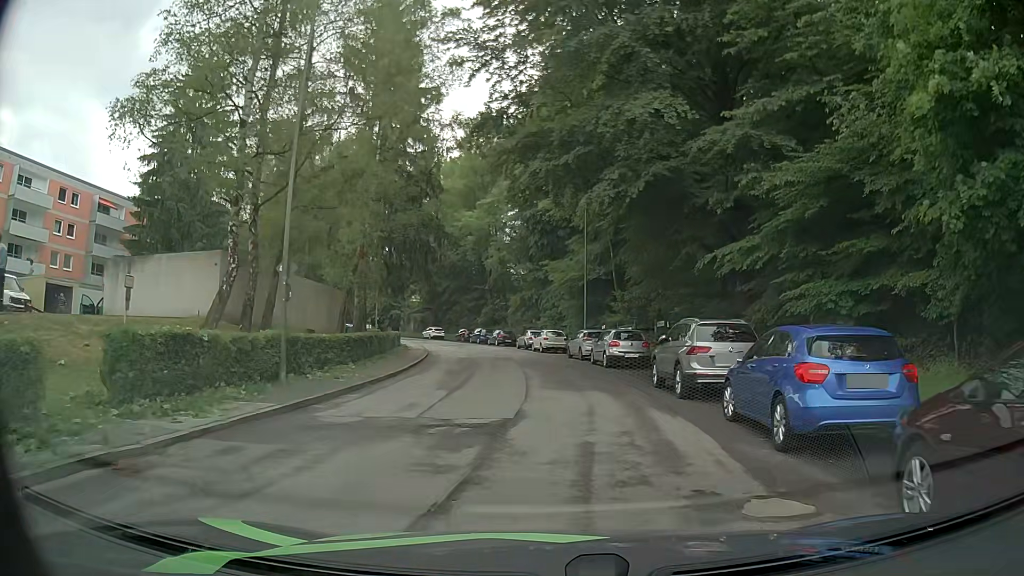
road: residential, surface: asphalt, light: Day
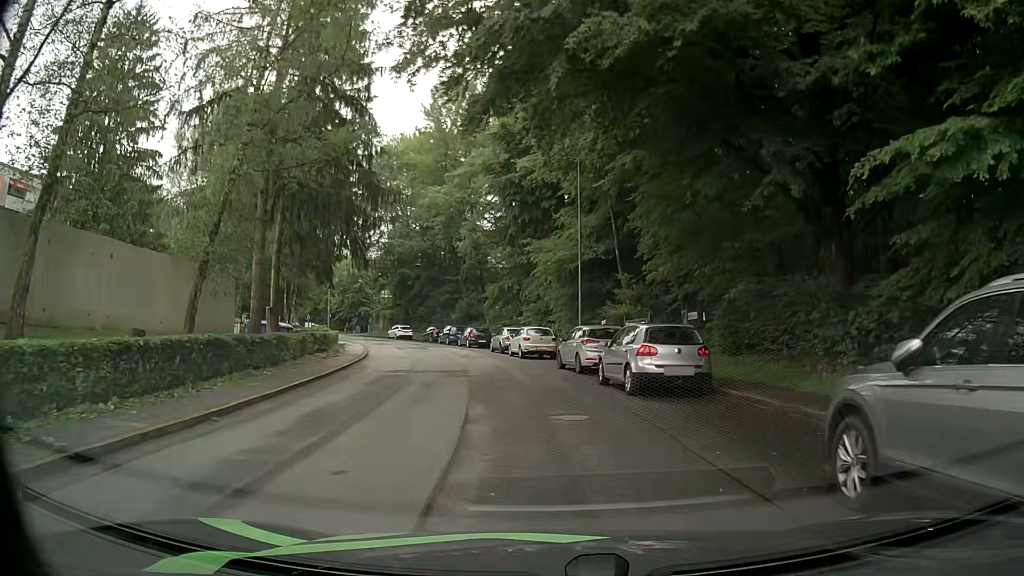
(+0.4, +12.1) m; +3°
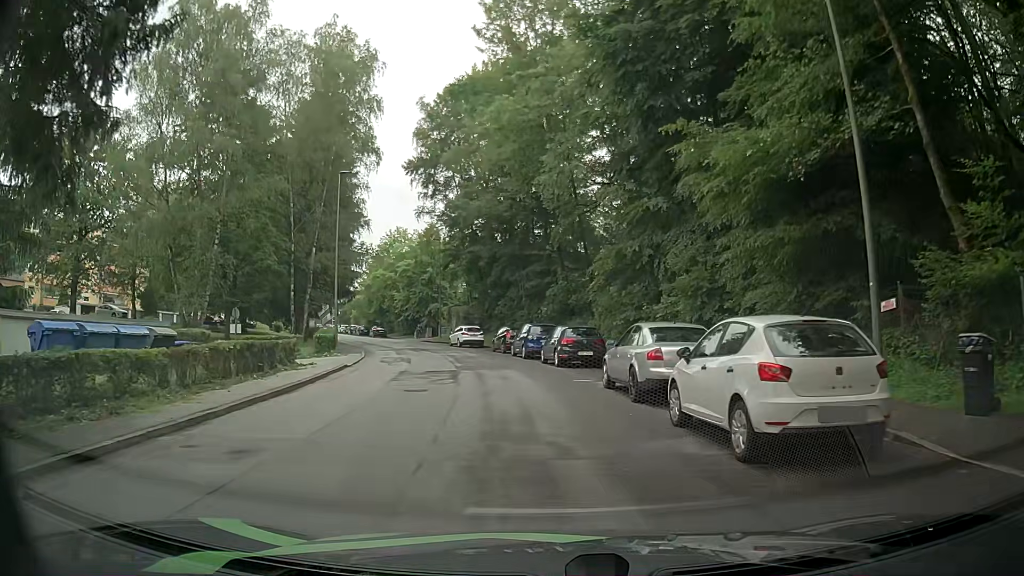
(-2.2, +24.0) m; -10°
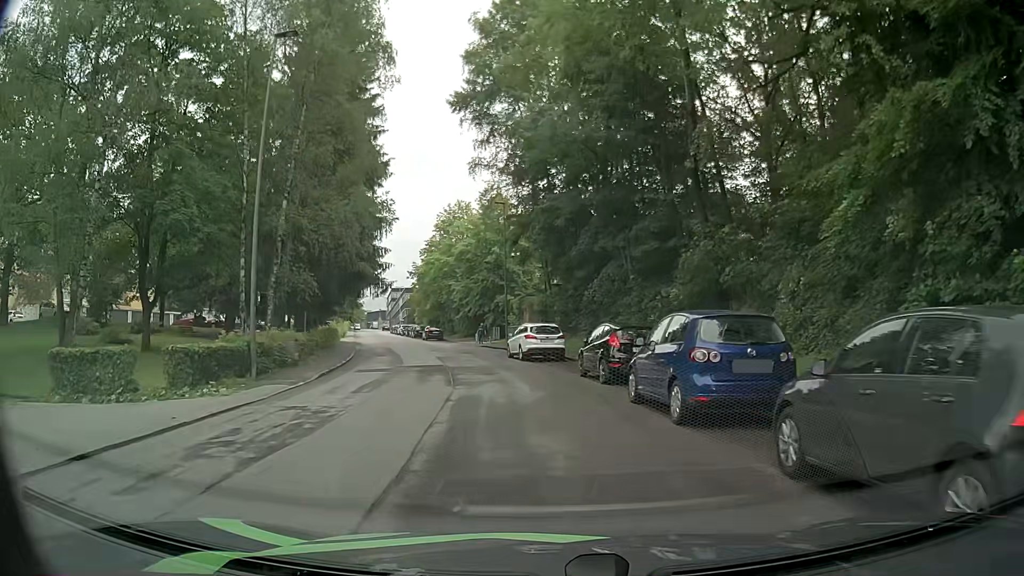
(-1.4, +20.3) m; -8°
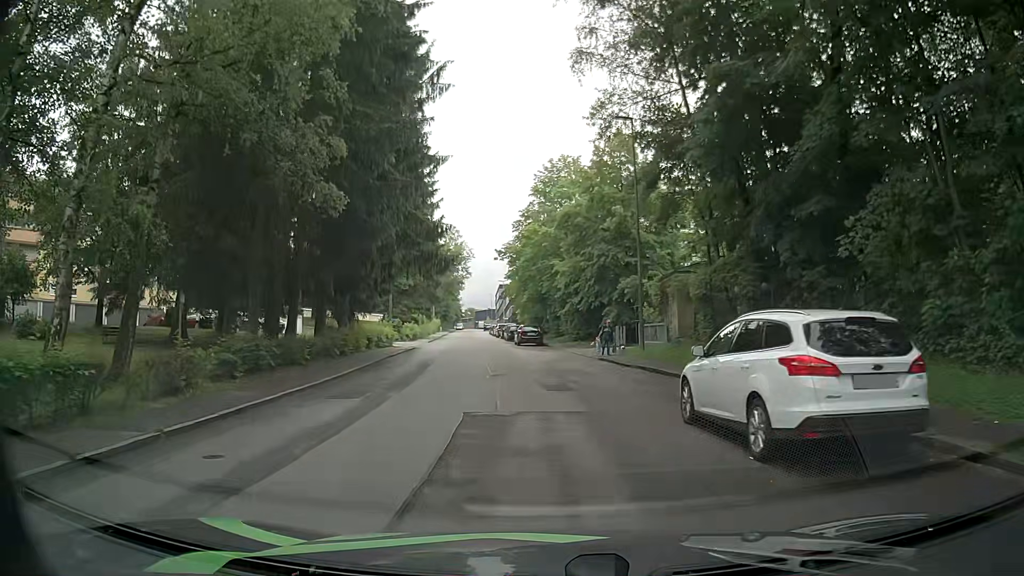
(-1.6, +20.3) m; -10°
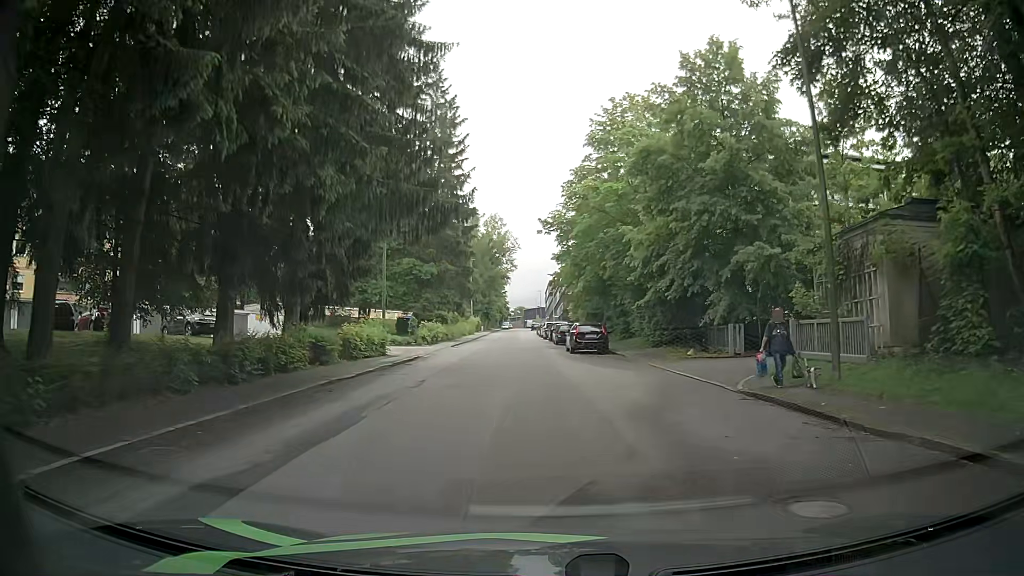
(-0.6, +15.0) m; -5°
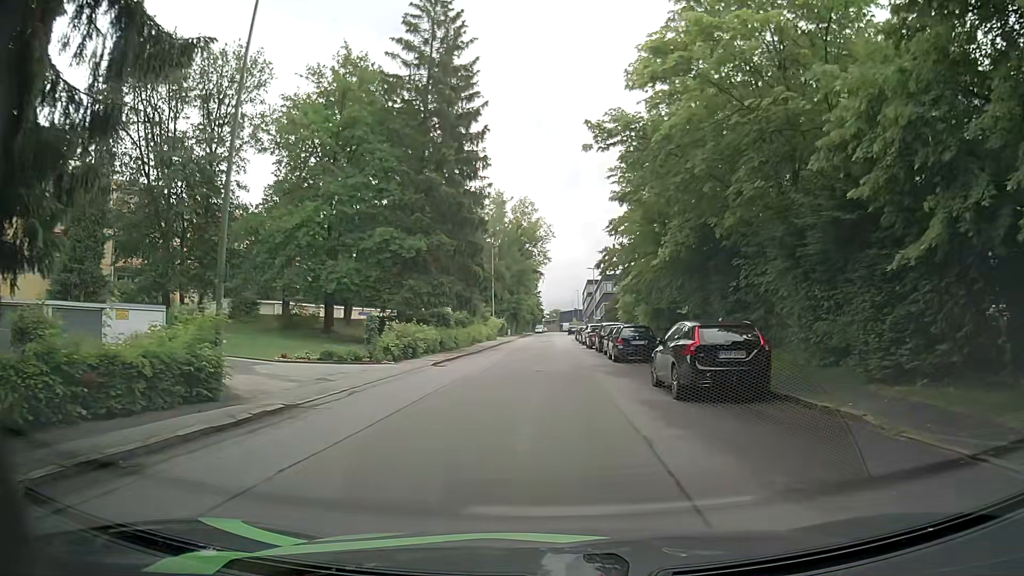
(-0.3, +19.4) m; -3°
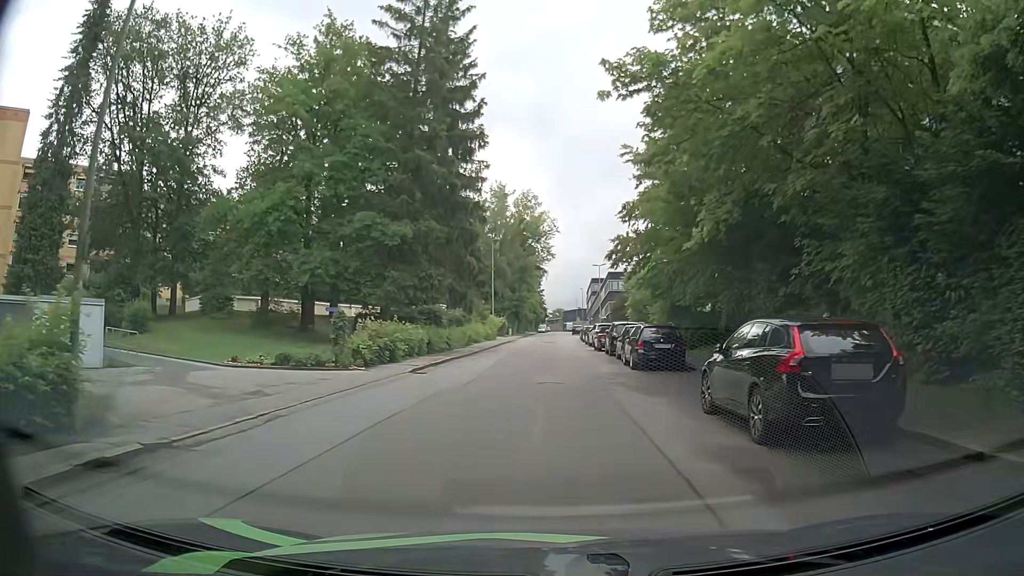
(0.0, +4.8) m; -1°
(0, +10) (0, +20) (0, +30) (+1, +40) (+1, +50) (+1, +60) (+1, +70) (+1, +80) (+1, +90) (+2, +100) m
